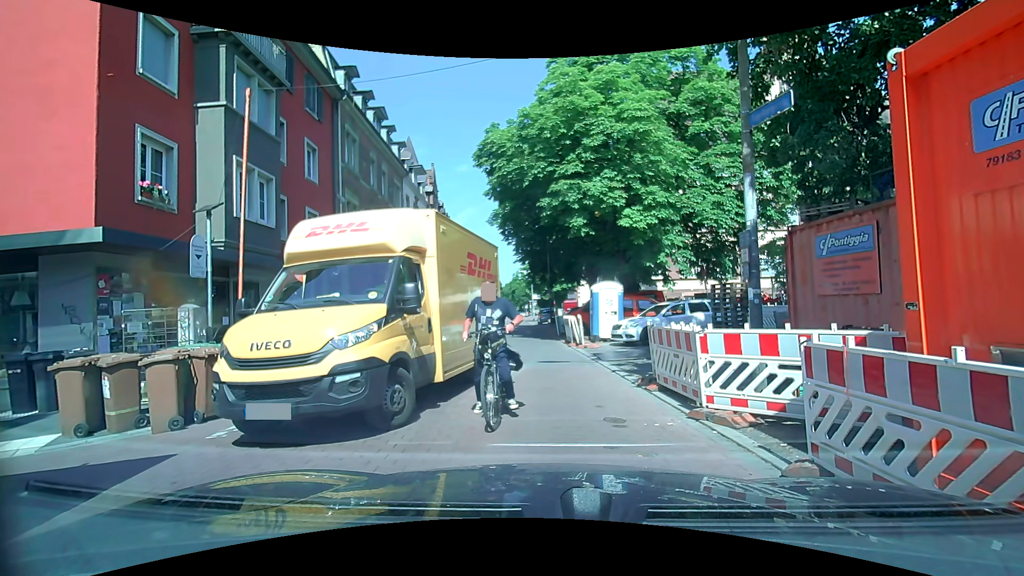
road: residential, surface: paving_stones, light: Day
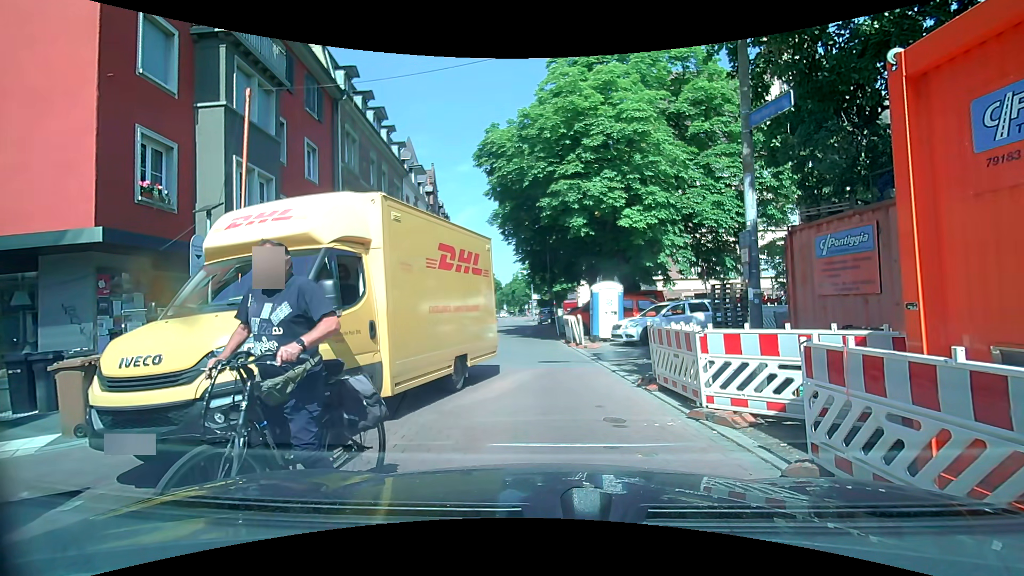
(0.0, 0.0) m; 0°
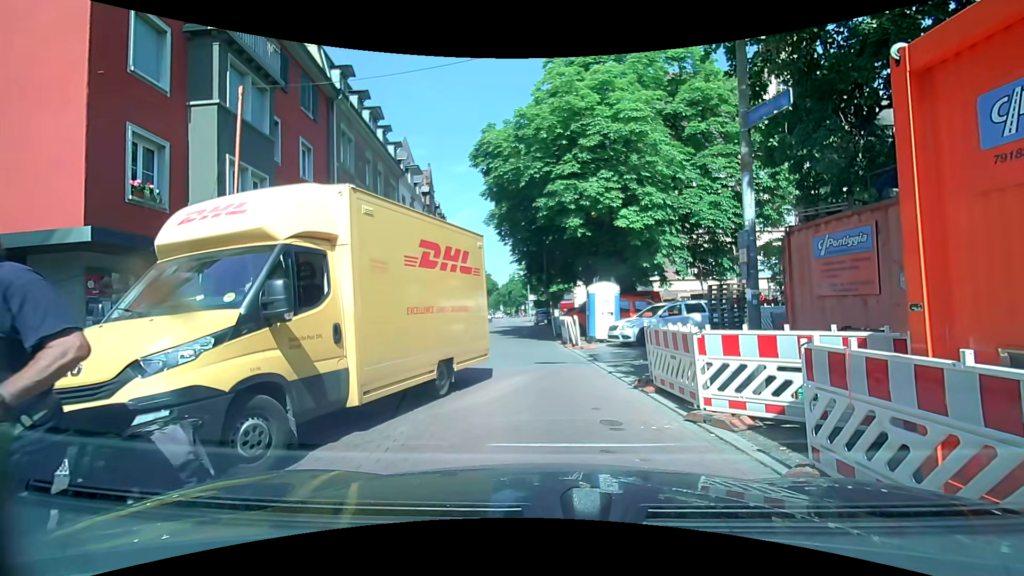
(0.0, +0.1) m; 0°
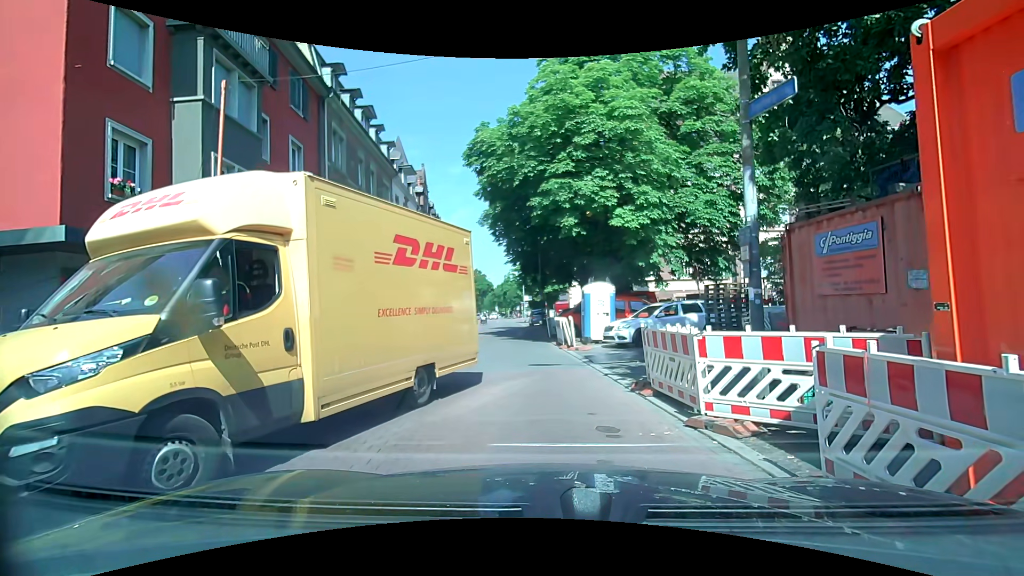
(0.0, +0.3) m; 0°
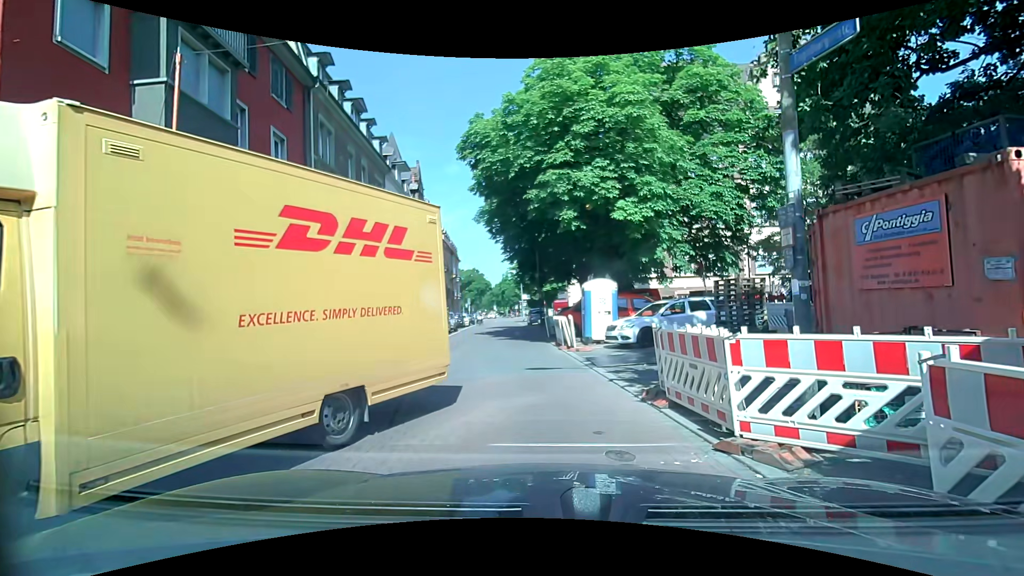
(0.0, +1.1) m; 0°
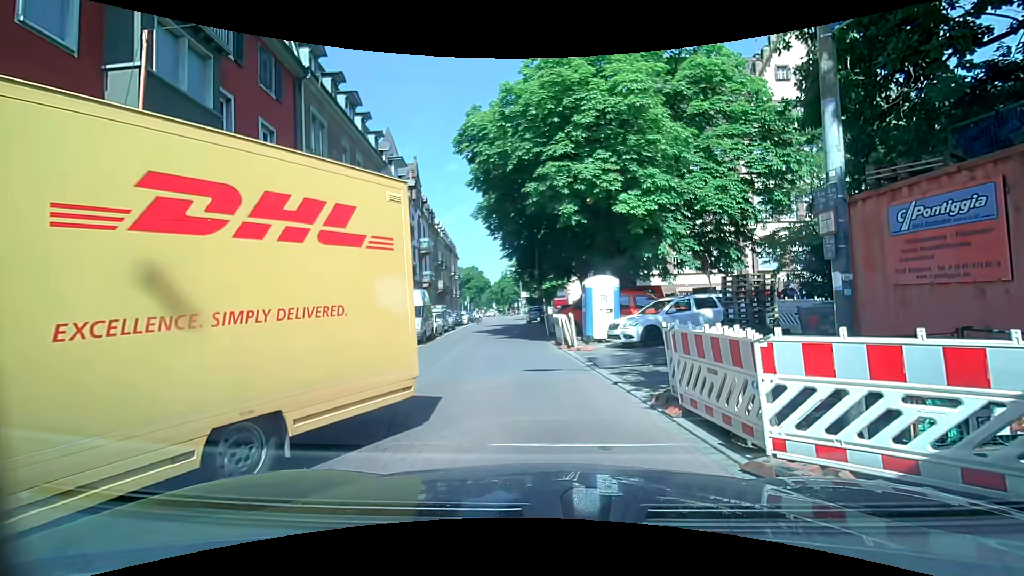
(0.0, +0.7) m; 0°
